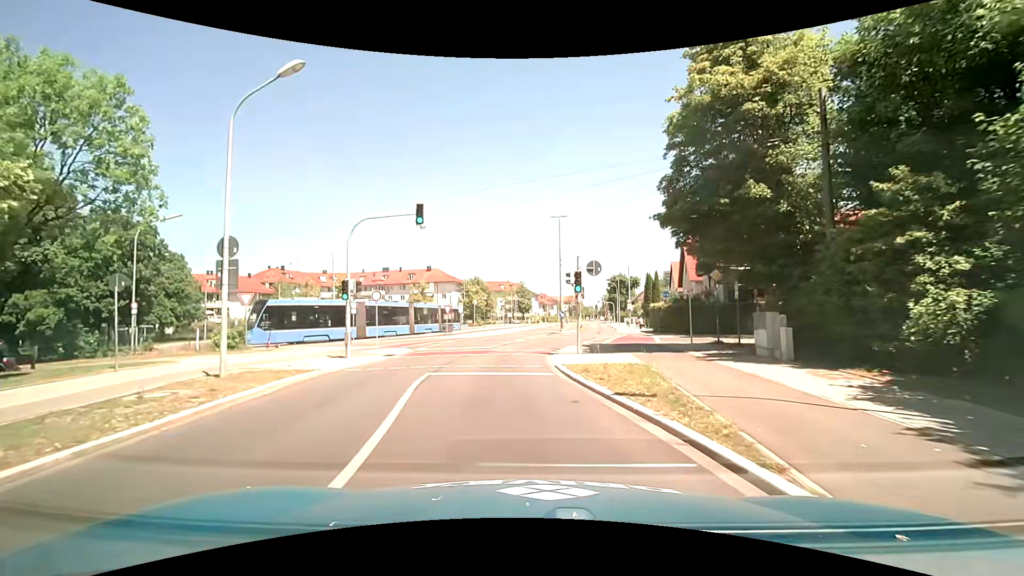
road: tertiary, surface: asphalt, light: Day
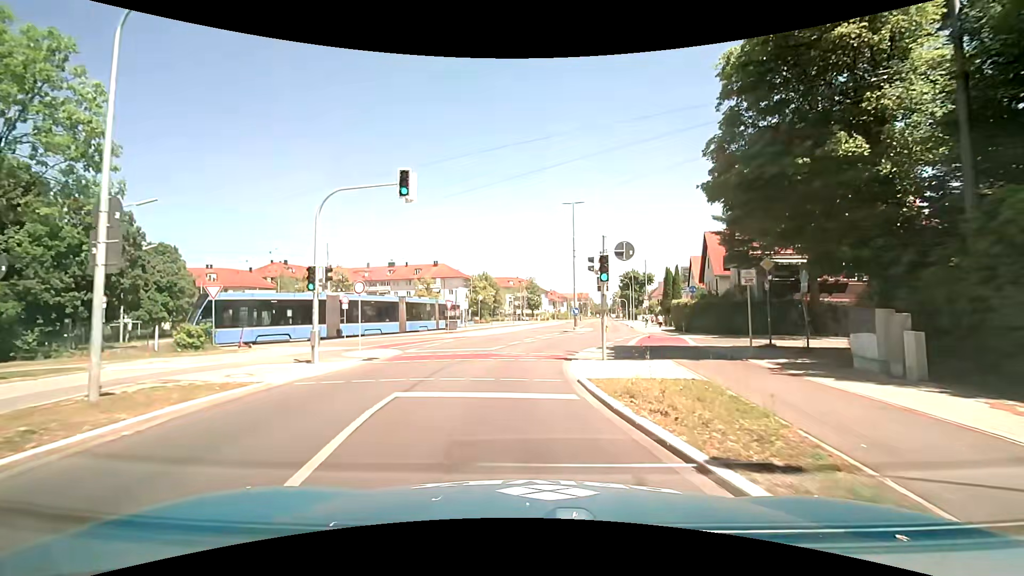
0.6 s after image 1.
(0.0, +4.1) m; -1°
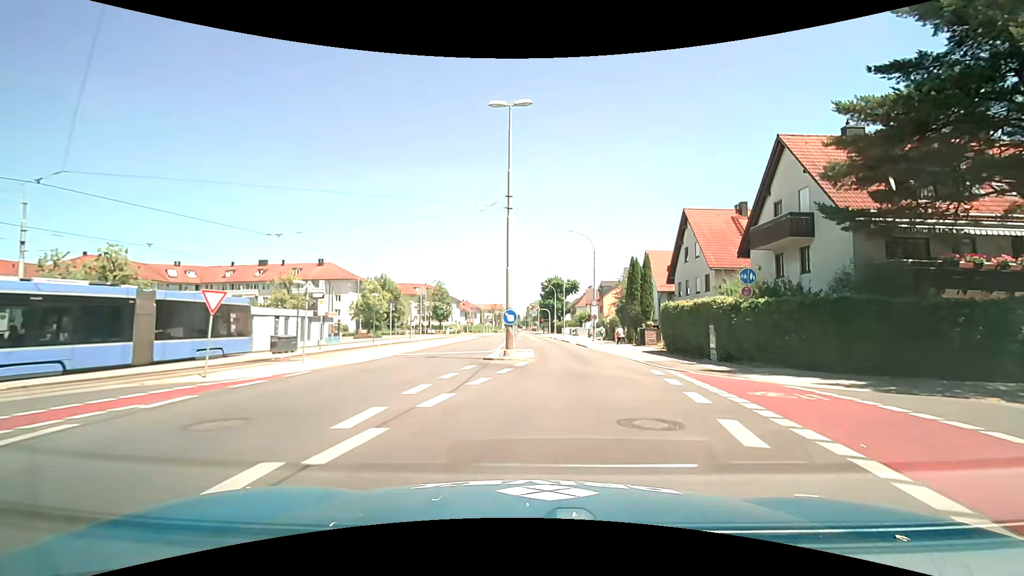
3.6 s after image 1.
(+0.7, +20.7) m; +9°
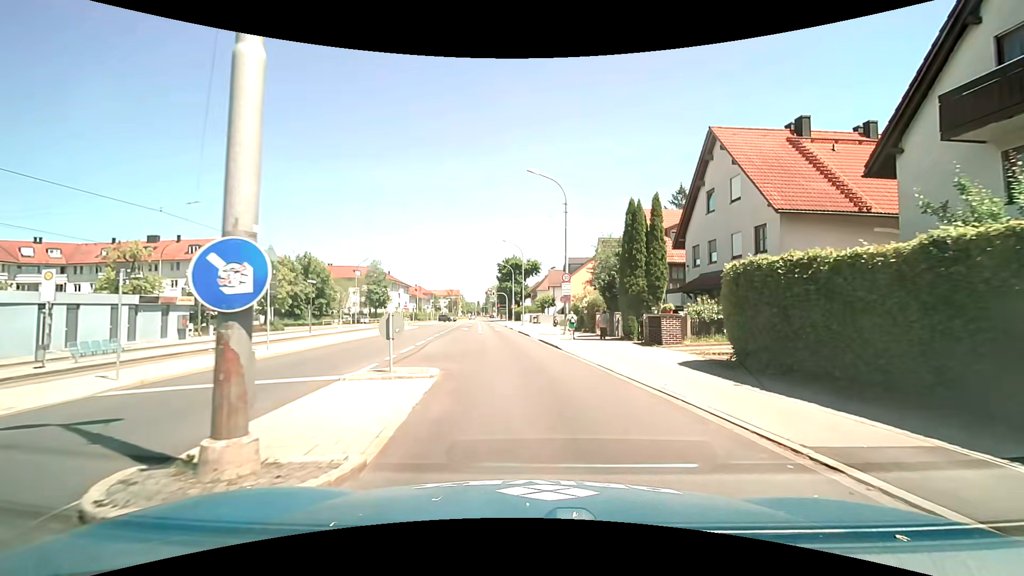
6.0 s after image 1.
(+1.5, +15.8) m; +6°
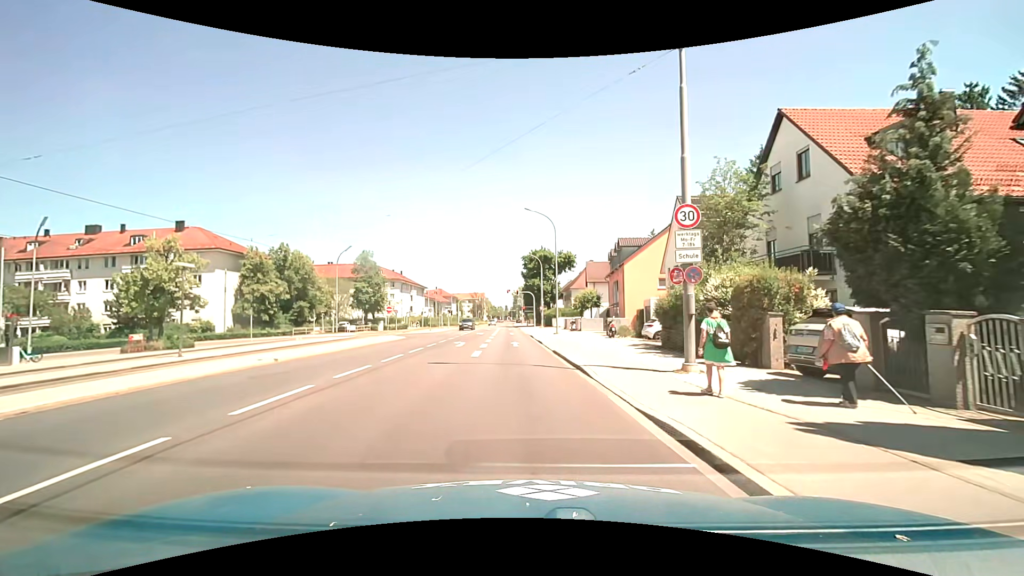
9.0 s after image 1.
(-0.5, +20.2) m; -3°
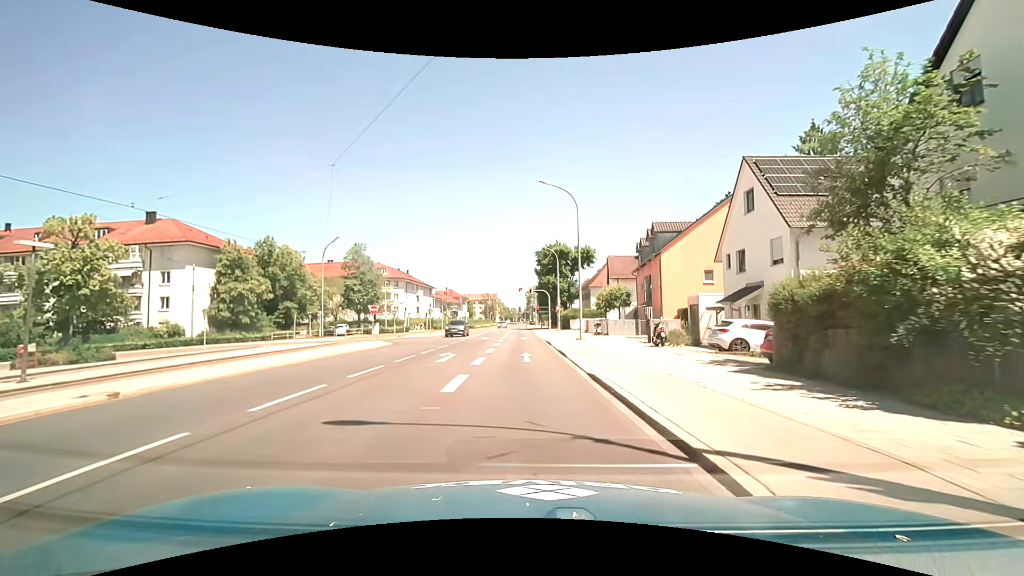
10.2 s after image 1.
(-0.1, +8.7) m; -2°
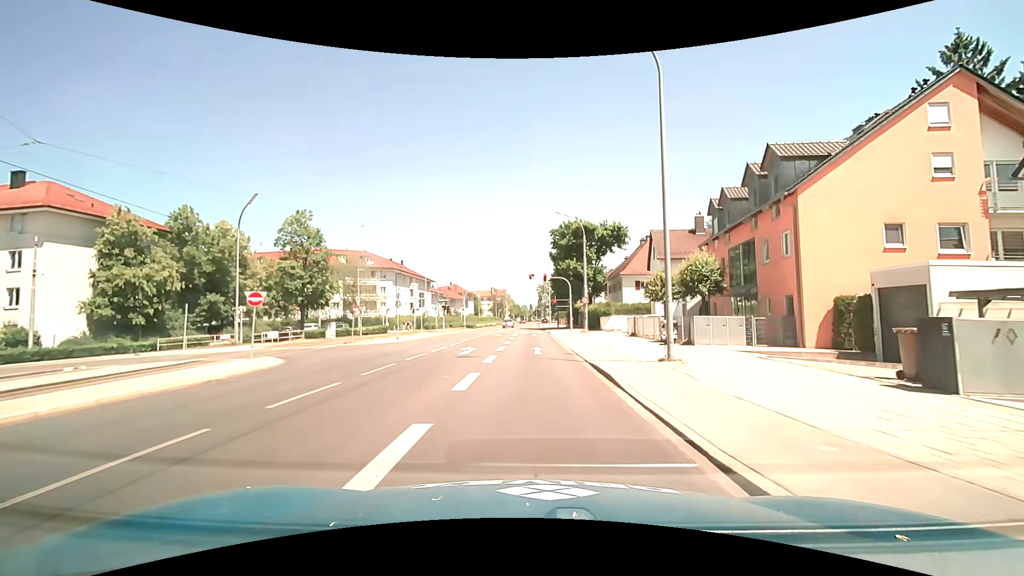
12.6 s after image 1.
(-0.2, +18.2) m; -1°
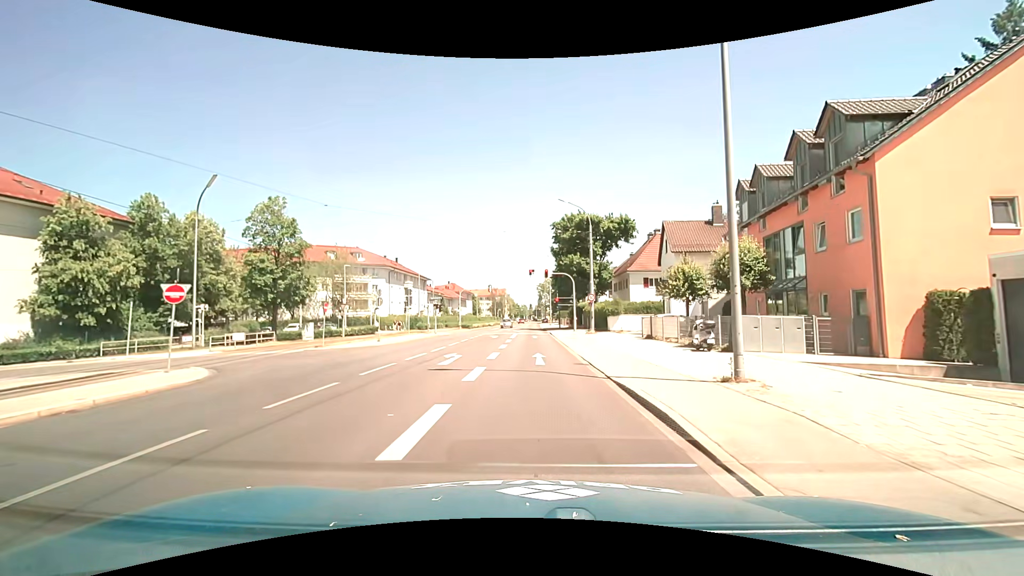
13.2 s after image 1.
(0.0, +4.6) m; 0°
(0, +10) (0, +20) (0, +30) (+1, +40) (+1, +50) (+1, +60) (+1, +70) (+1, +80) (+1, +90) (+1, +100) m
